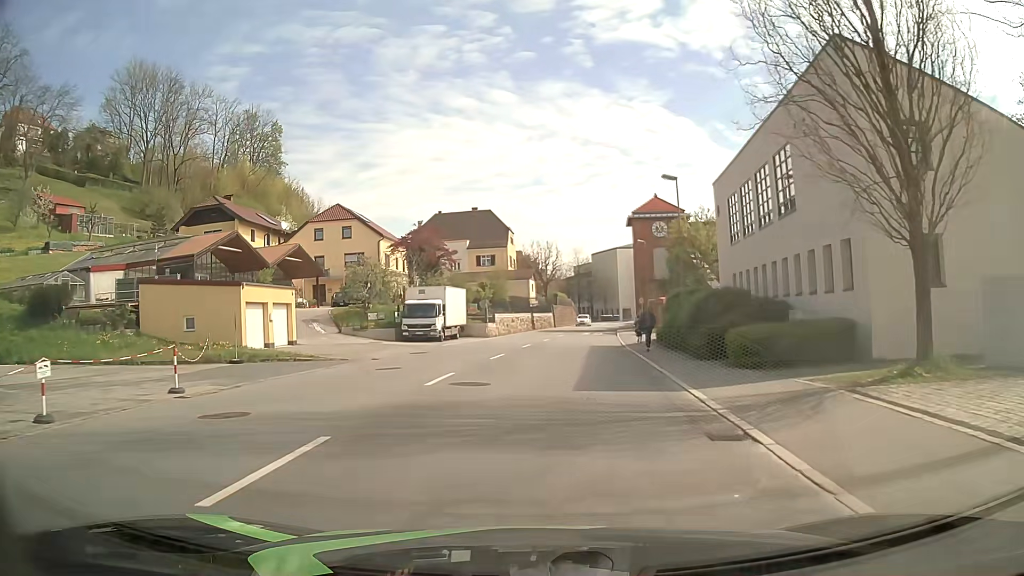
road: tertiary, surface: asphalt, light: Day
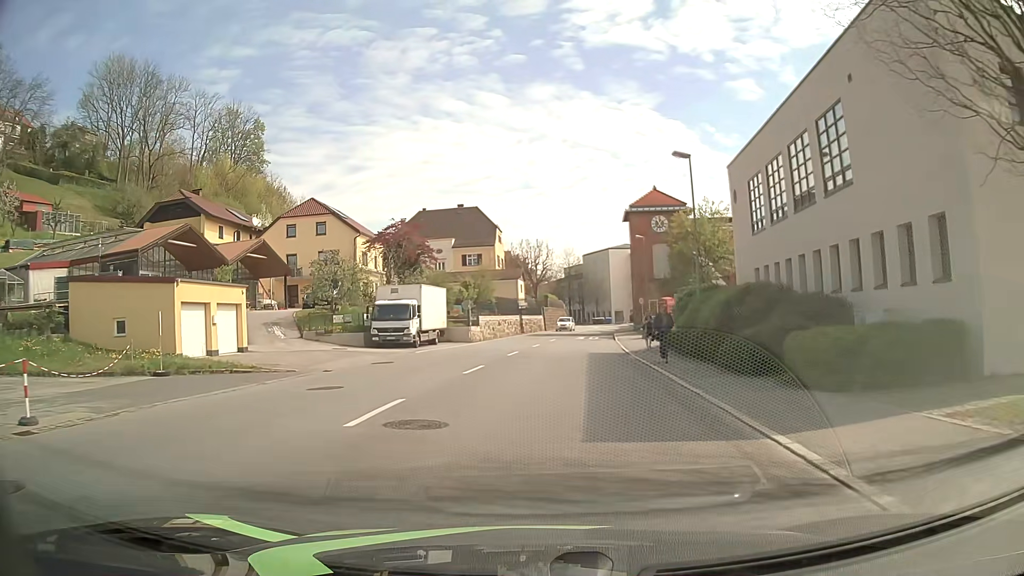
(0.0, +5.2) m; +1°
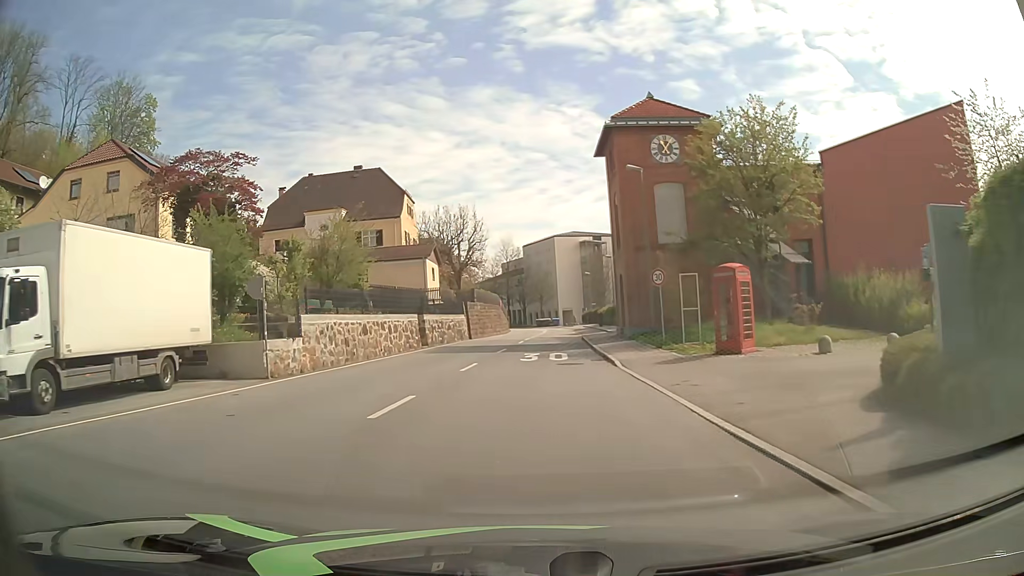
(+1.0, +25.9) m; +4°
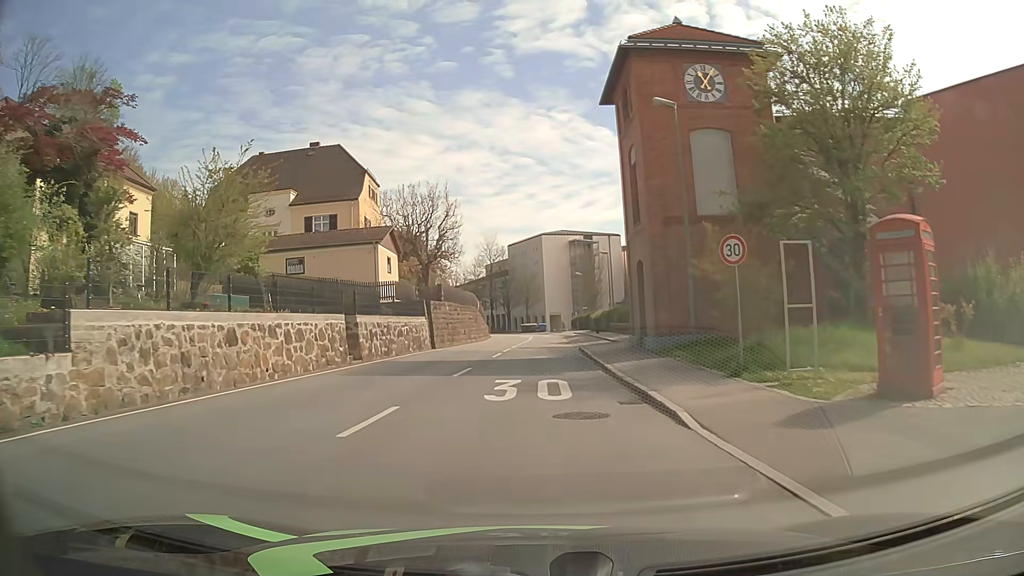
(+0.1, +10.4) m; +1°
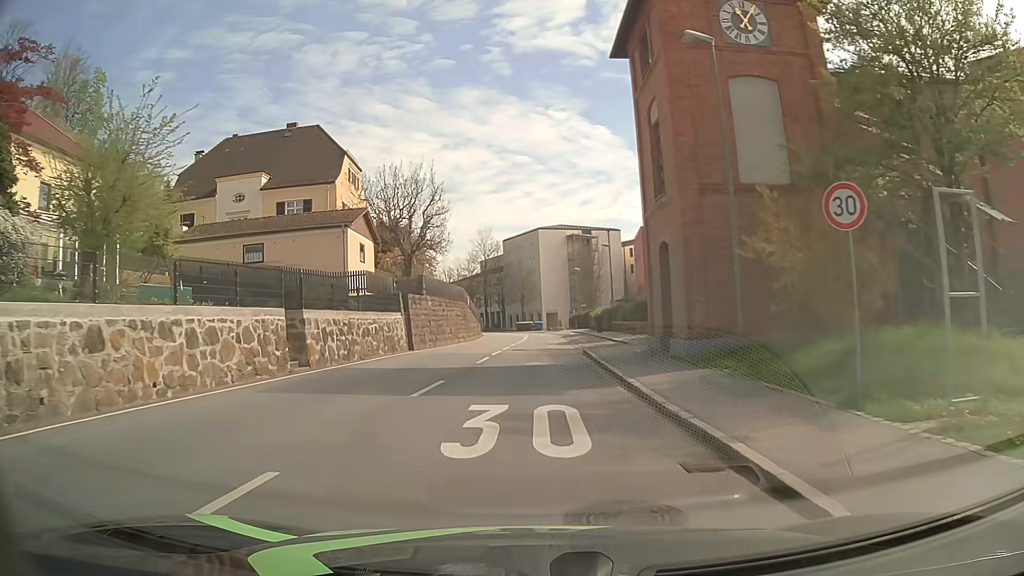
(+0.1, +5.2) m; +1°
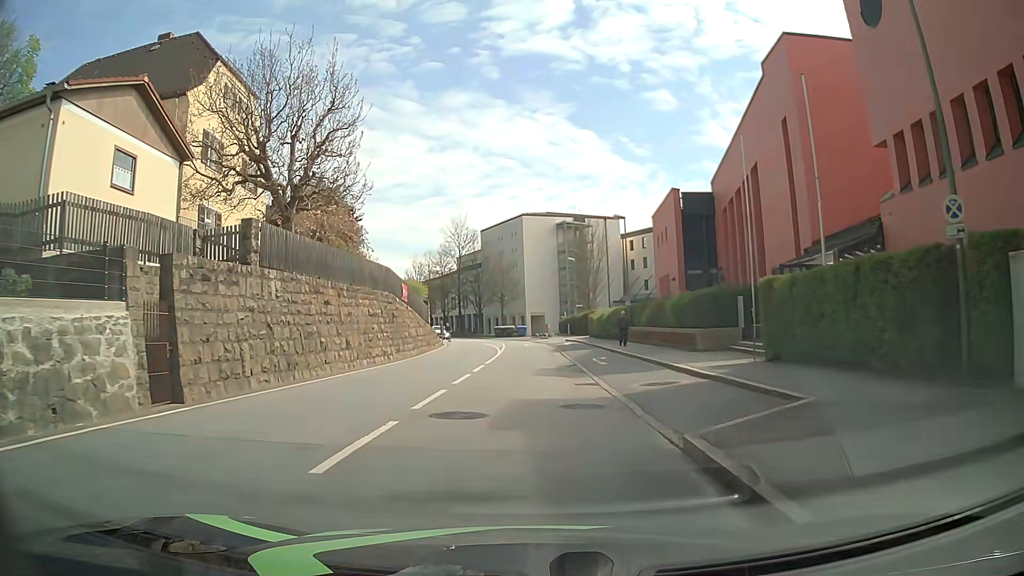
(0.0, +19.4) m; +1°
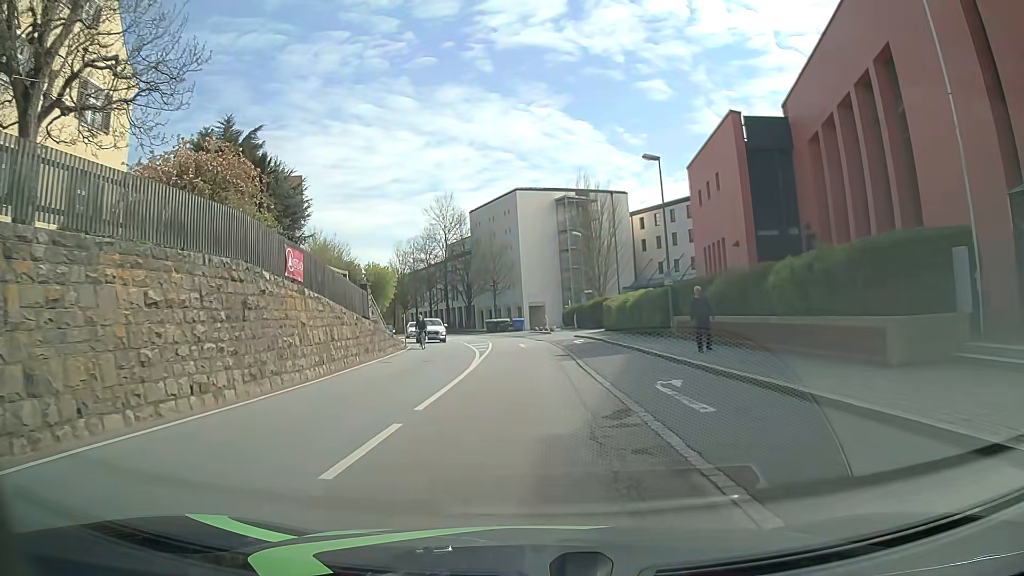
(0.0, +13.8) m; 0°
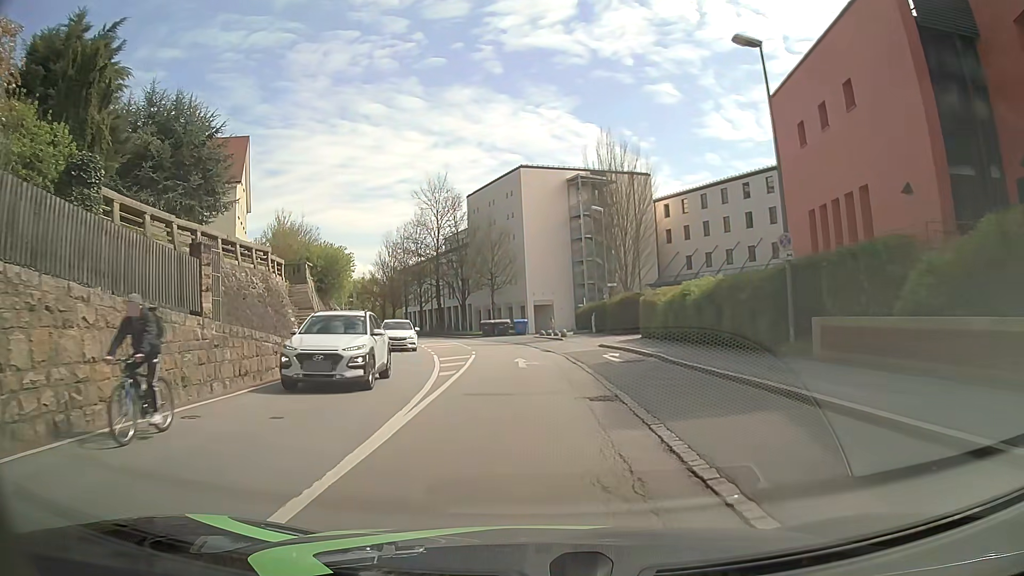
(0.0, +13.7) m; 0°
(0, +10) (0, +20) (-1, +30) (-3, +40) (-5, +50) (-7, +59) (-11, +69) (-14, +78) (-18, +87) (-23, +96) m
